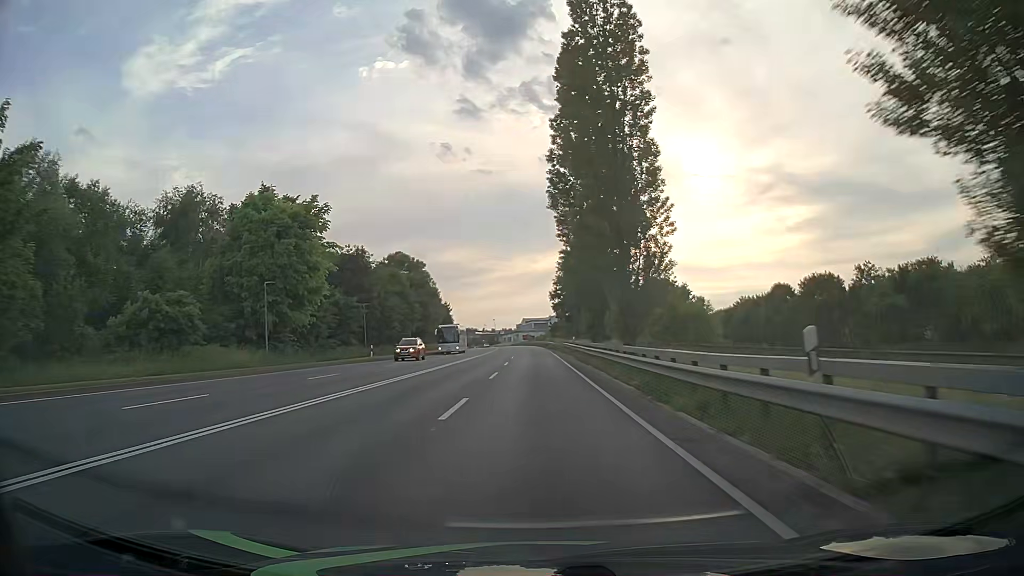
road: primary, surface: asphalt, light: Day
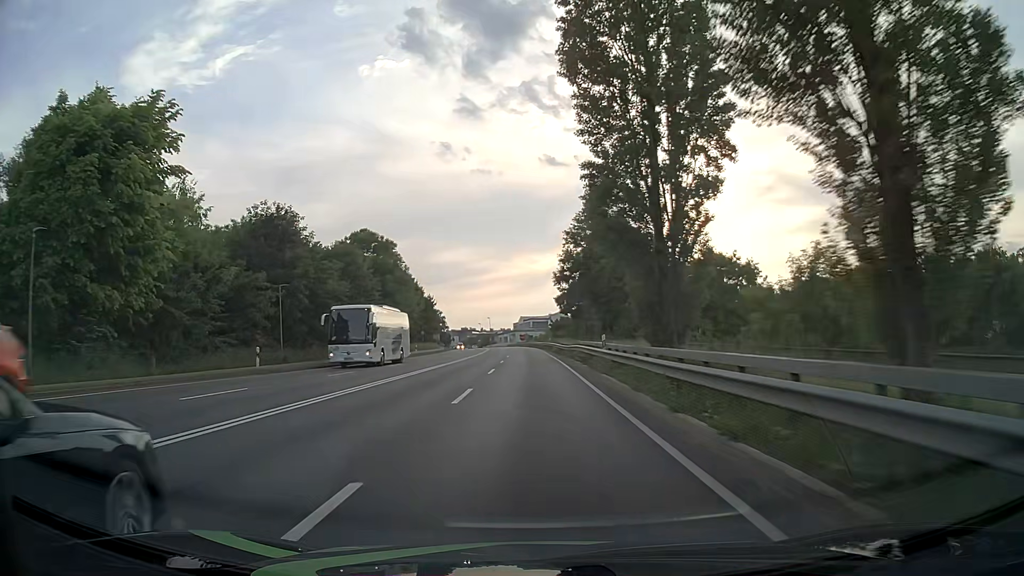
(+0.2, +21.4) m; +1°
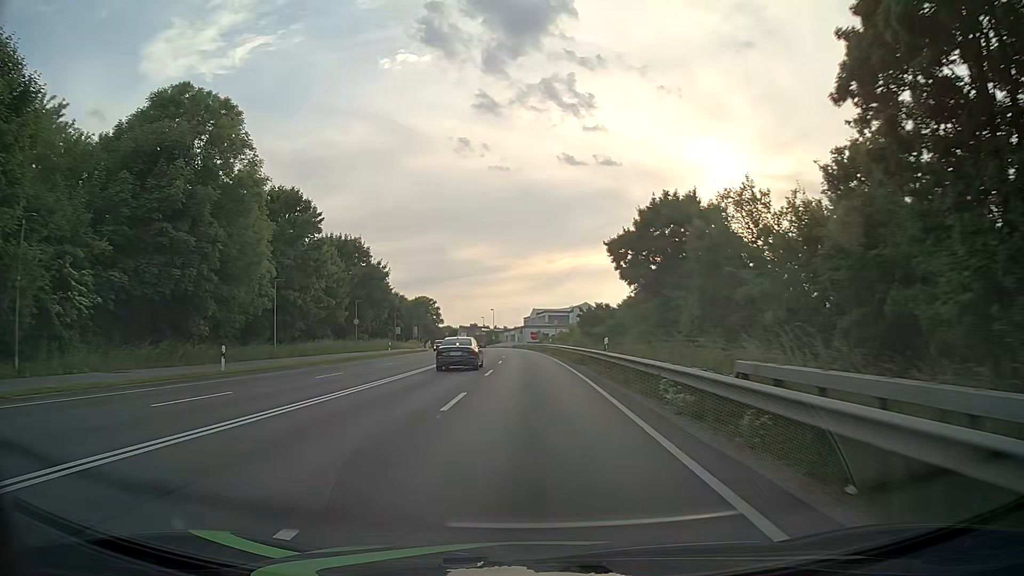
(-0.5, +49.6) m; -1°
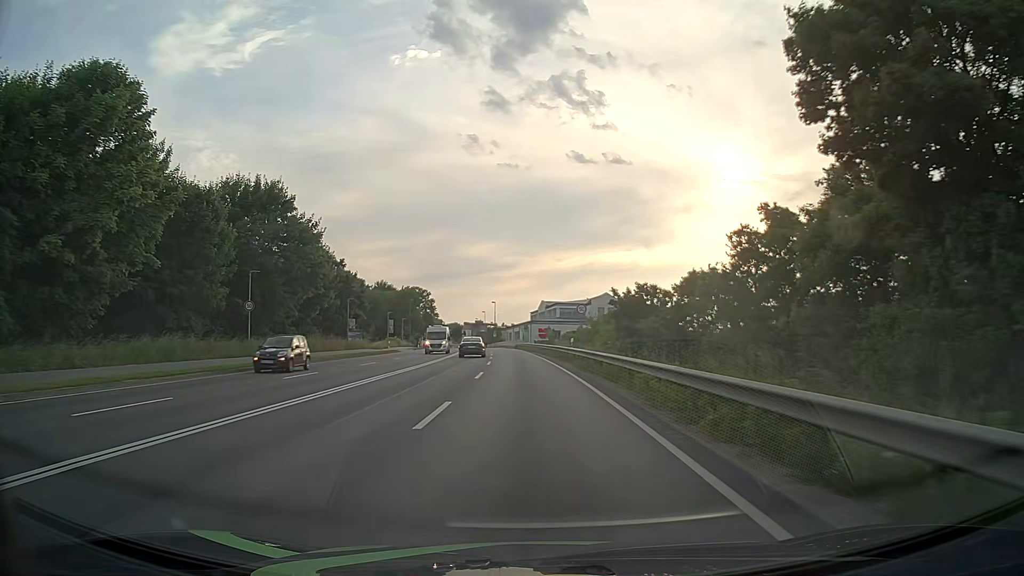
(-0.2, +26.6) m; -1°
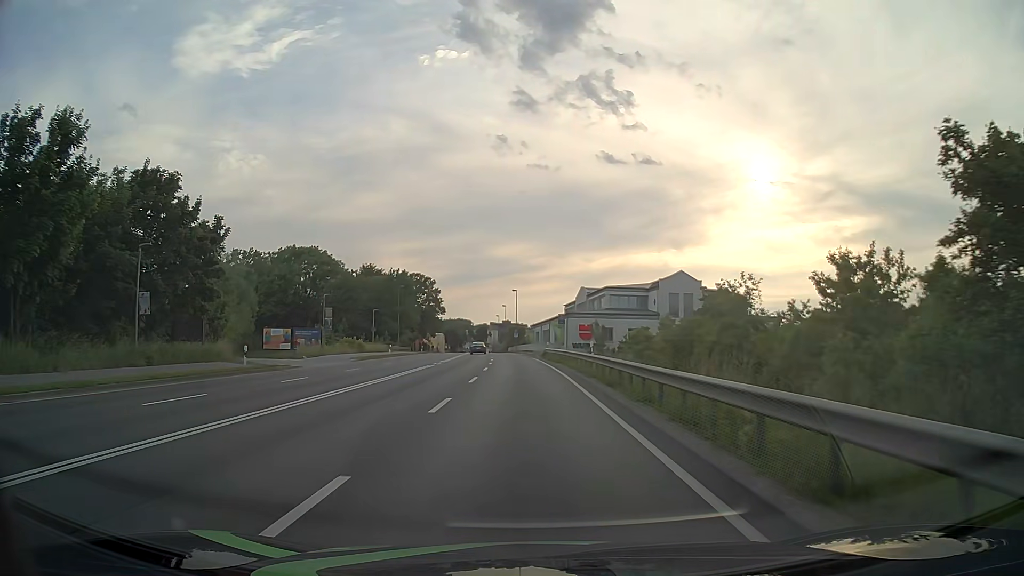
(-0.9, +40.4) m; -3°
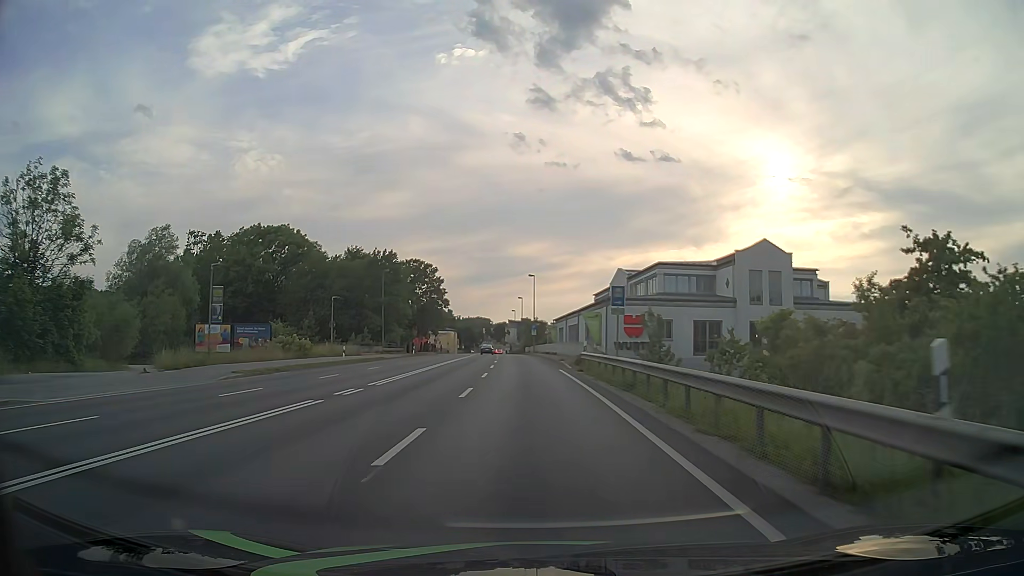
(-0.3, +23.4) m; -2°
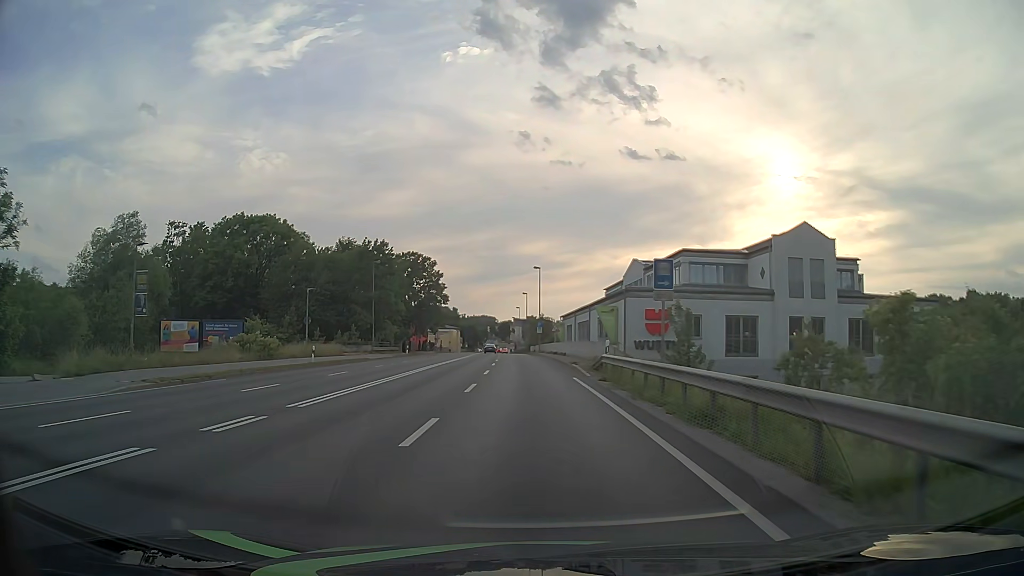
(0.0, +7.7) m; 0°
(0, +10) (0, +20) (-1, +30) (-2, +40) (-3, +50) (-4, +60) (-5, +70) (-6, +80) (-7, +90) (-7, +100) m
